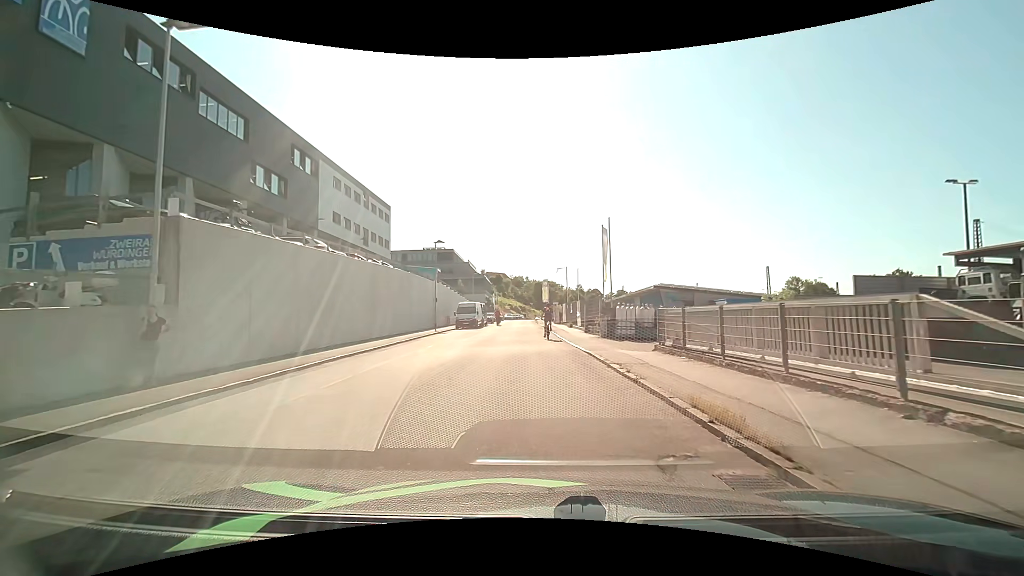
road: residential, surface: asphalt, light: Day
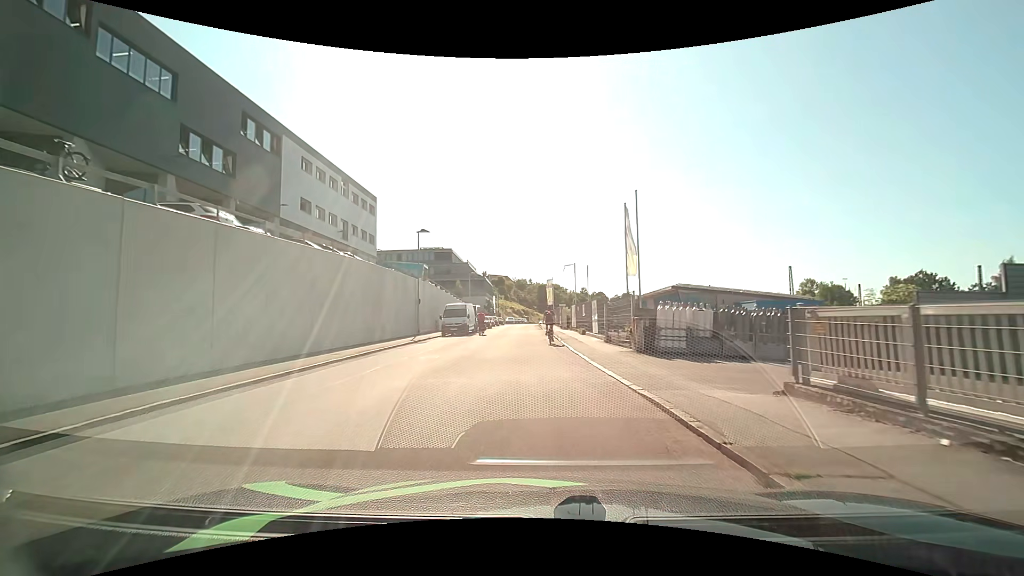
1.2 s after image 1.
(0.0, +8.2) m; -1°
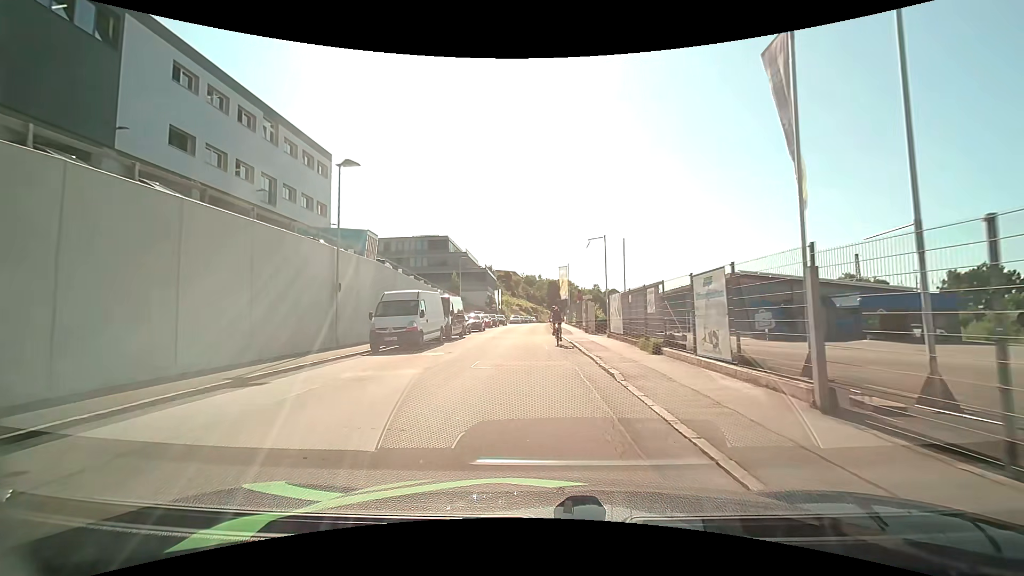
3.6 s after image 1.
(-0.1, +17.6) m; -1°
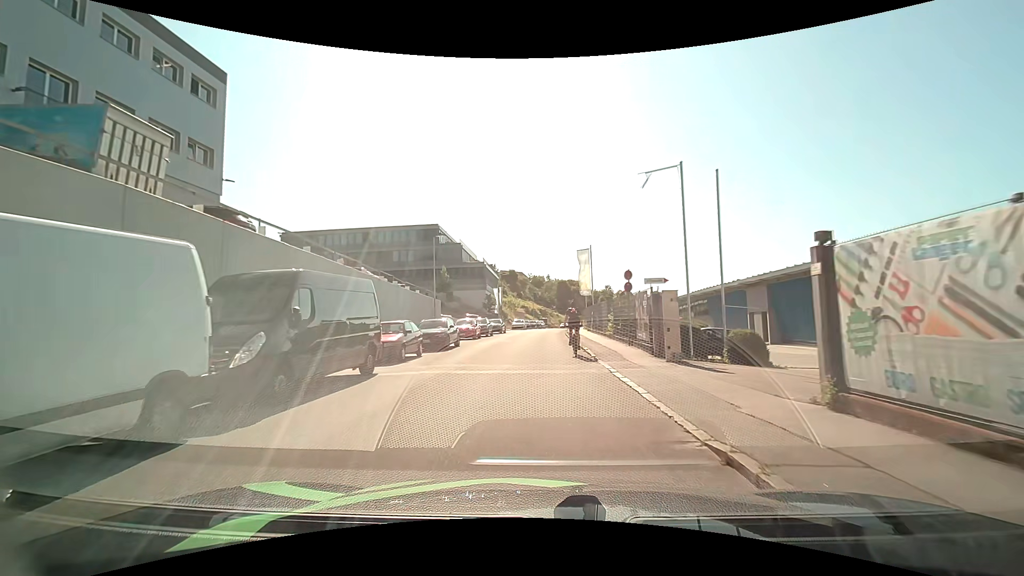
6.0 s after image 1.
(-0.1, +18.0) m; -1°
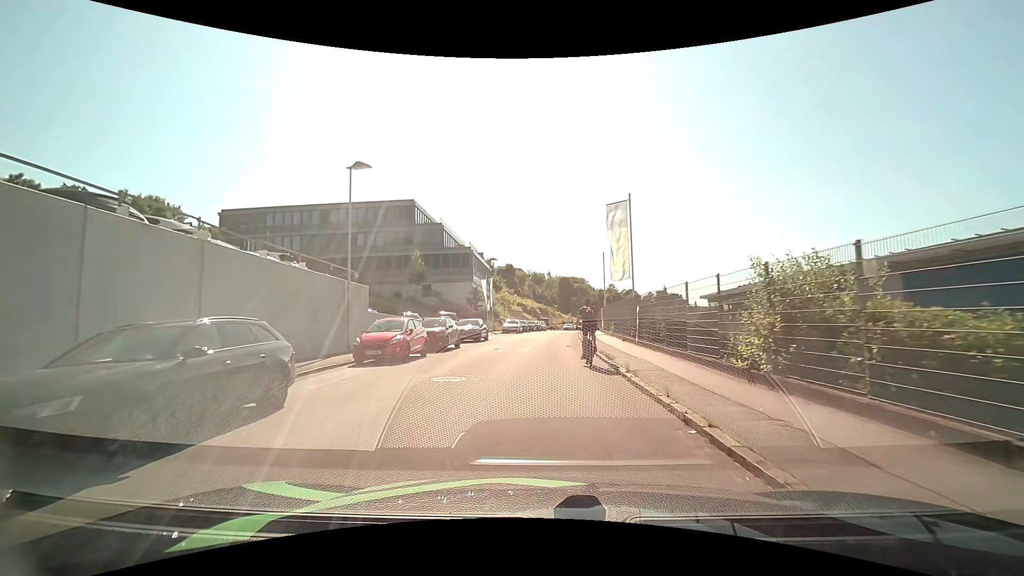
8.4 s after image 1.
(-0.1, +17.9) m; 0°
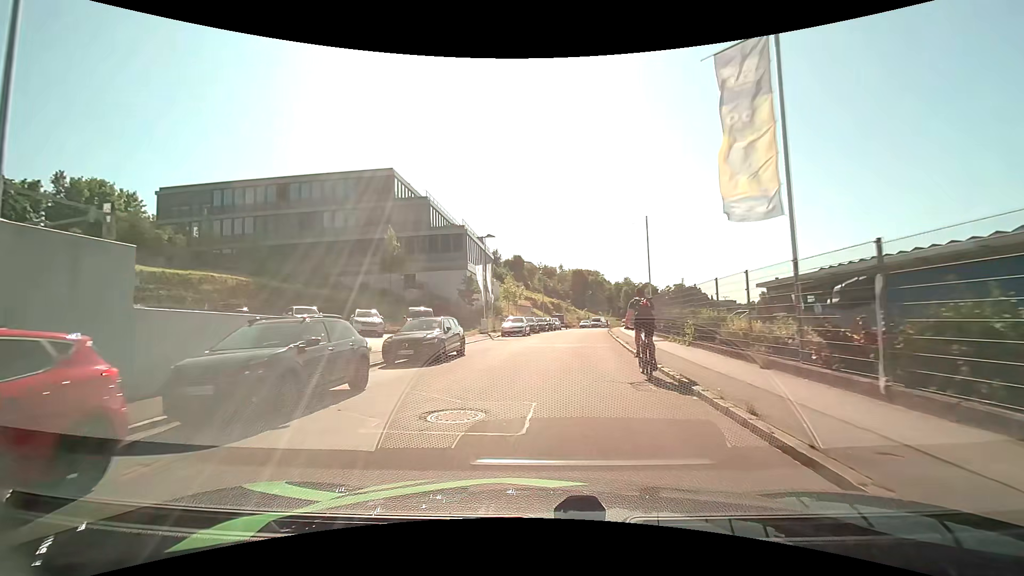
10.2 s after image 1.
(0.0, +14.6) m; -1°
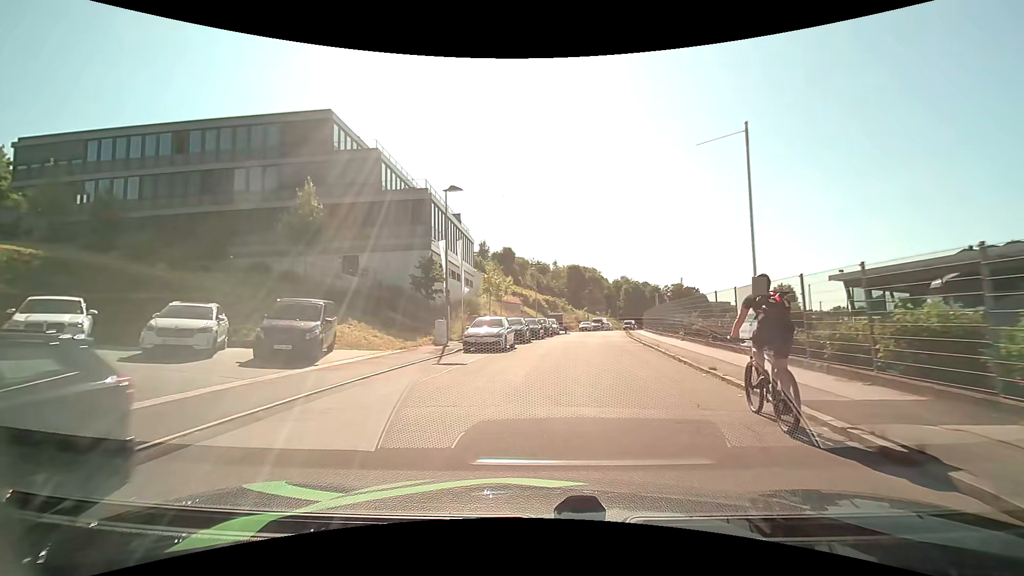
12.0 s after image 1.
(-0.1, +15.7) m; 0°
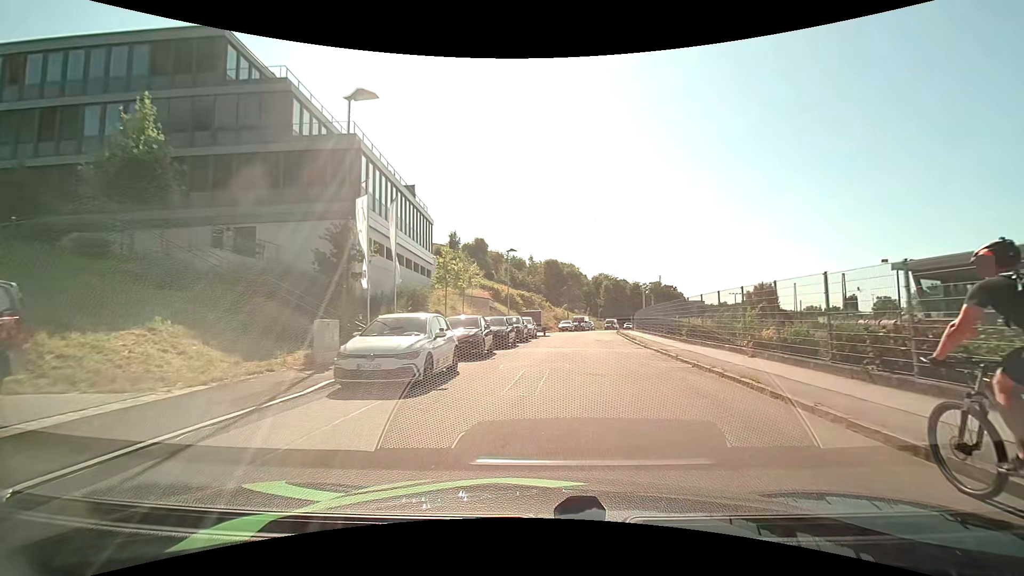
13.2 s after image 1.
(+0.3, +11.1) m; +3°
(0, +10) (+1, +20) (+2, +30) (+4, +40) (+6, +50) (+7, +59) (+9, +69) (+11, +79) (+14, +89) (+16, +98) m
